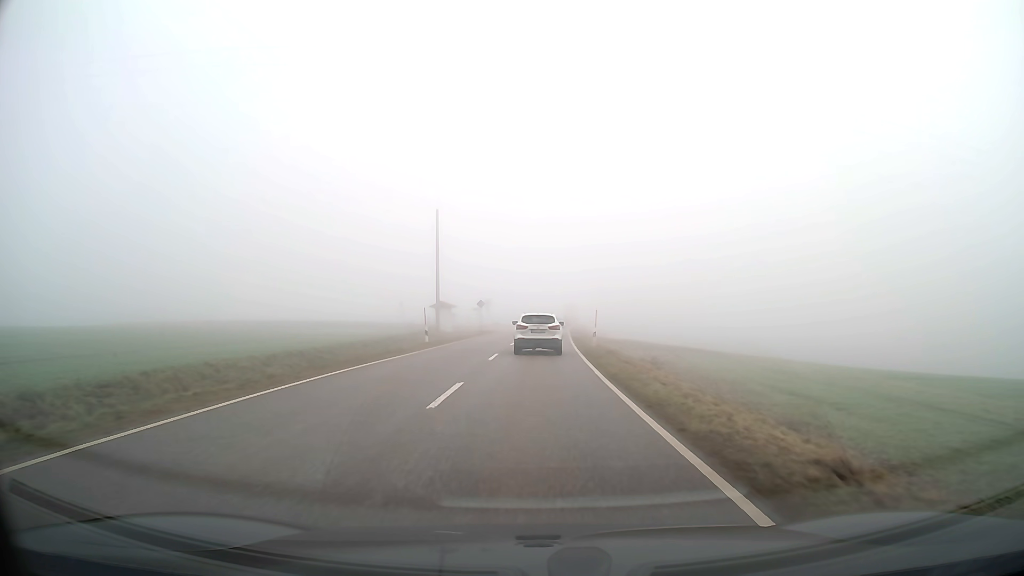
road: tertiary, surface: asphalt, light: Day
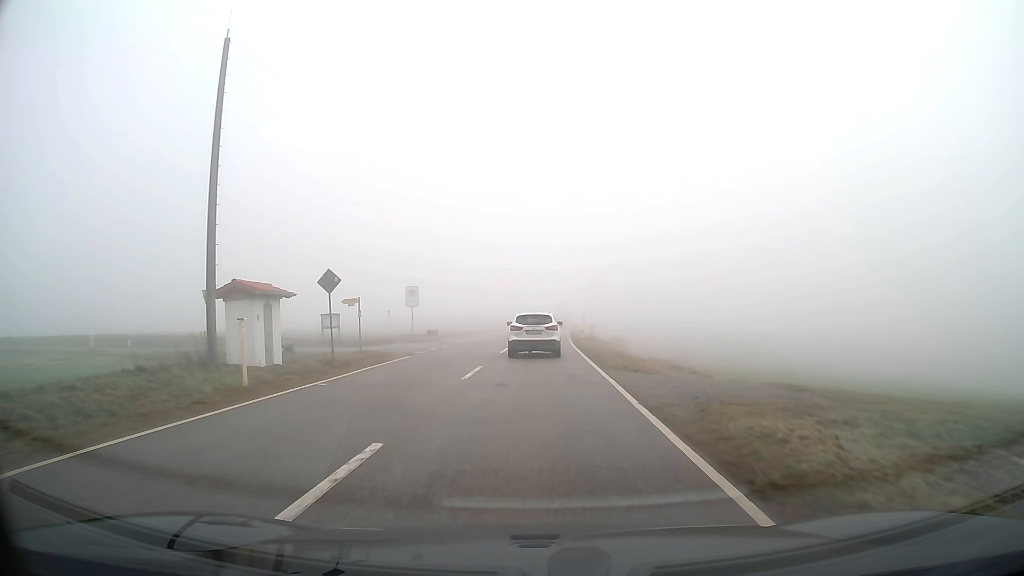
(+0.7, +42.1) m; +2°
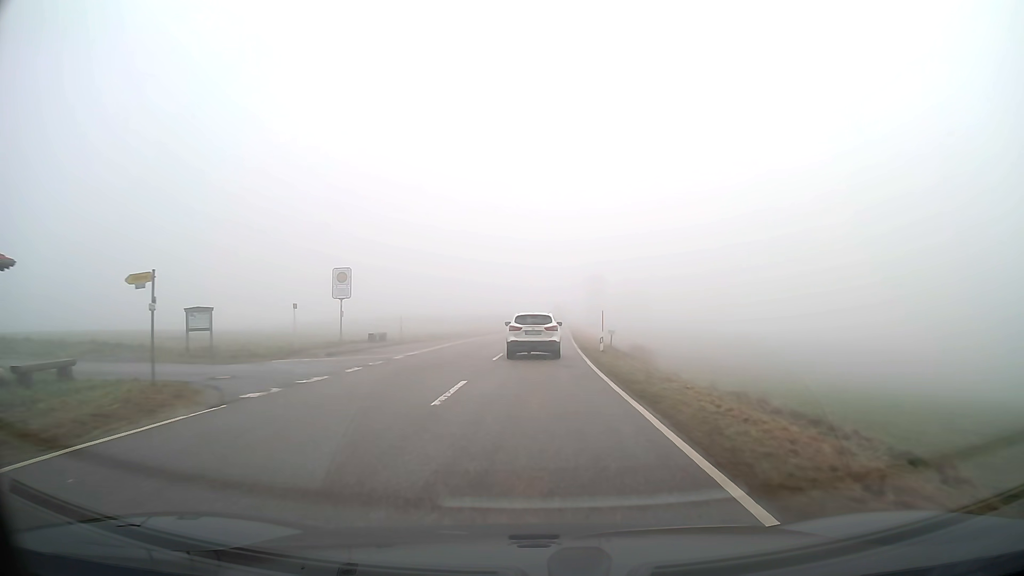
(+0.1, +16.3) m; +1°
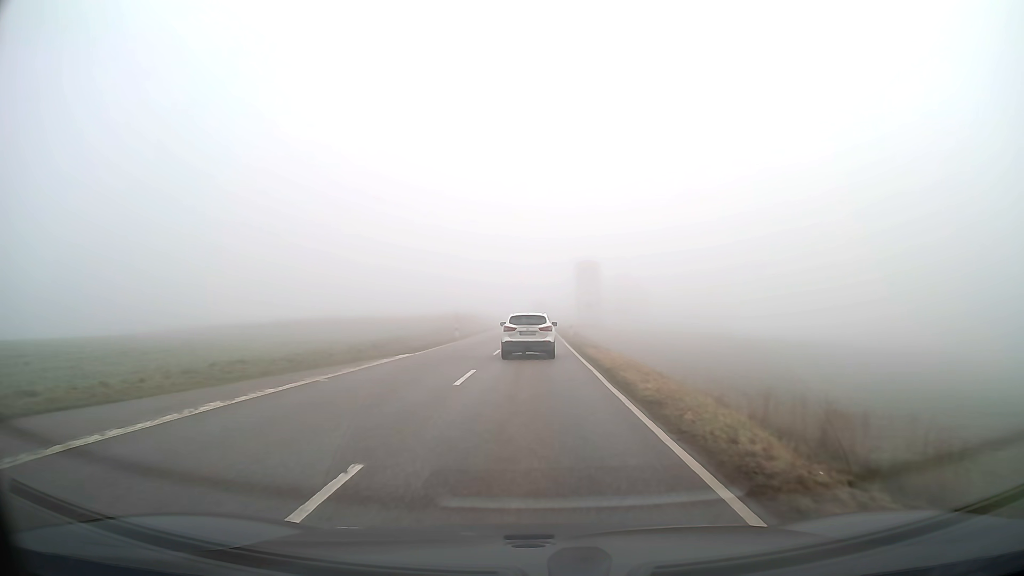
(+0.5, +31.4) m; +2°
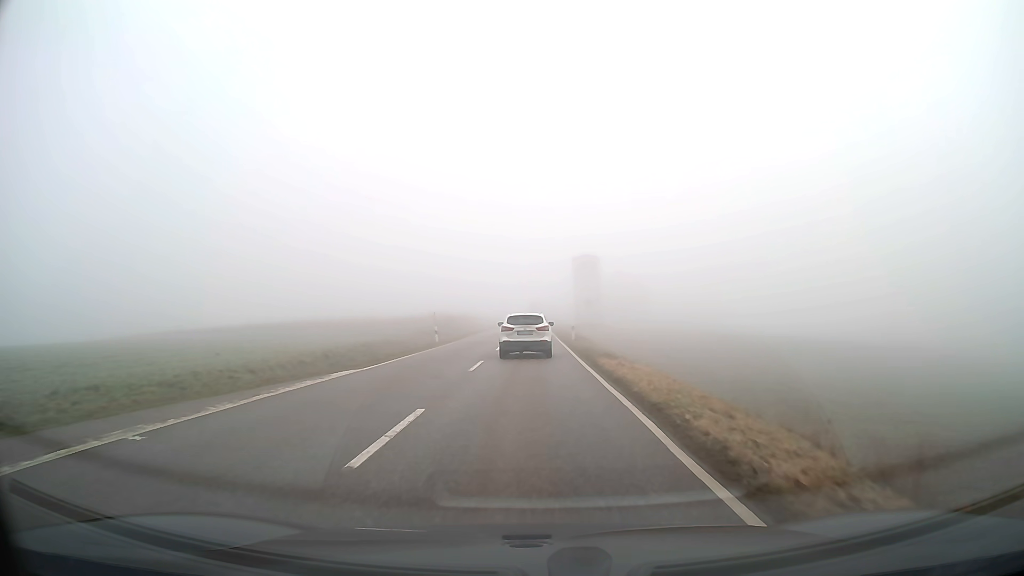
(0.0, +7.7) m; 0°
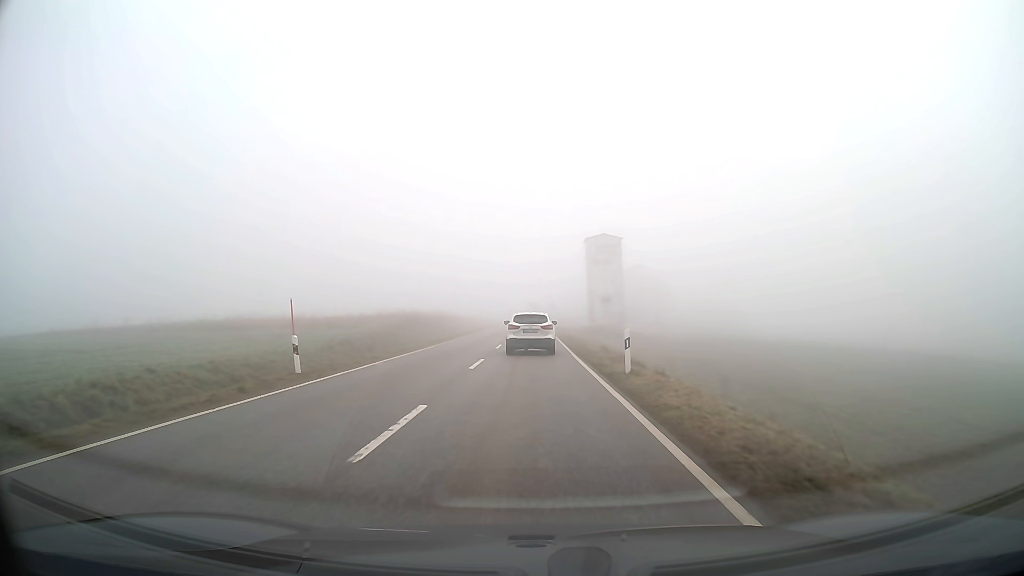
(+0.1, +23.3) m; 0°
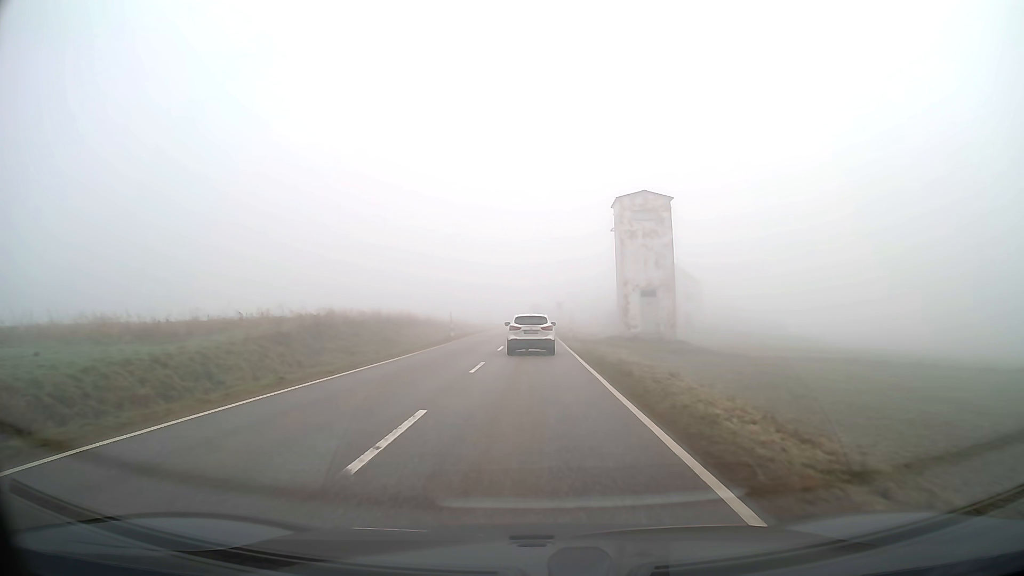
(0.0, +24.0) m; 0°
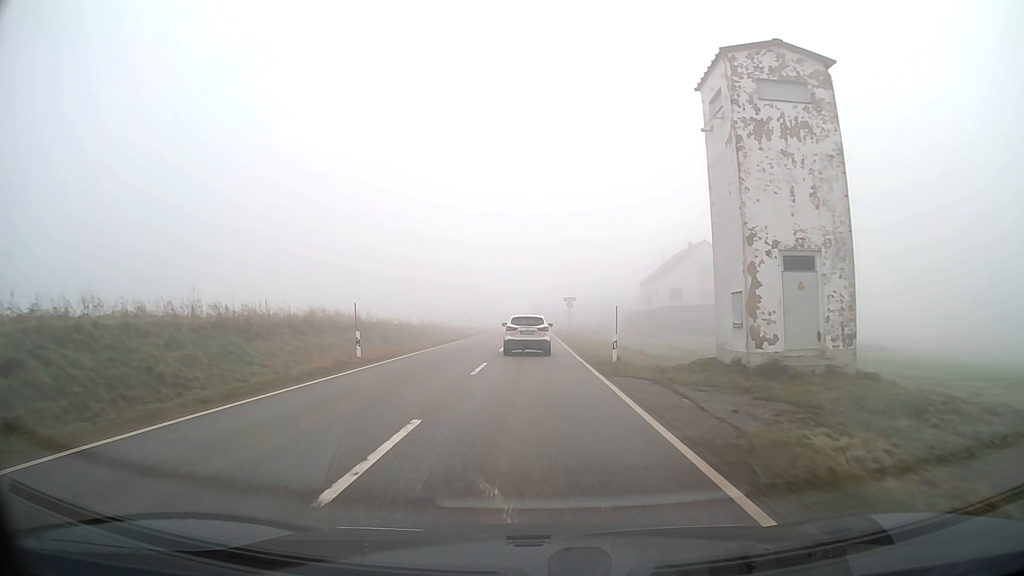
(0.0, +24.6) m; 0°
